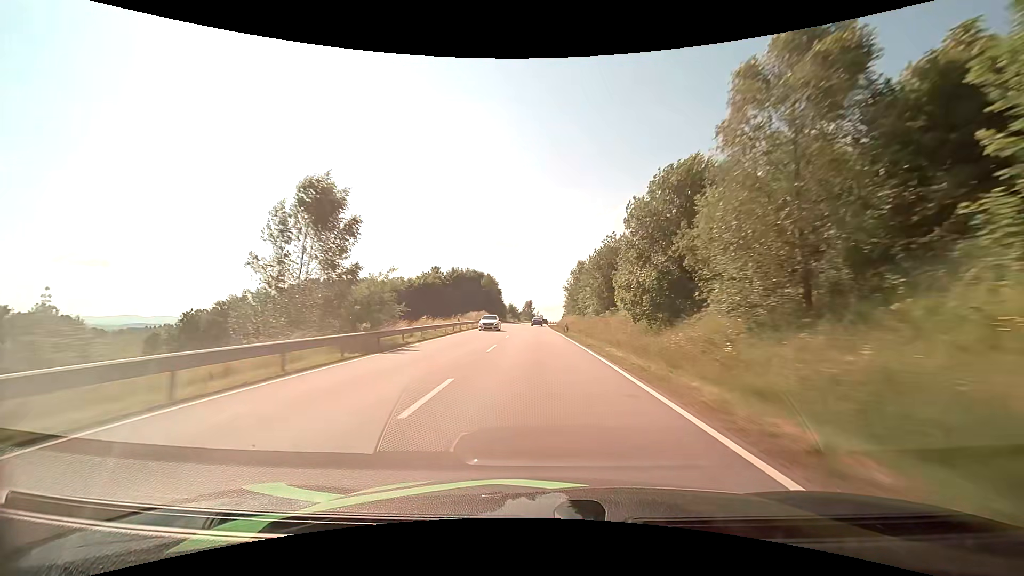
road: primary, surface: asphalt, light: Day
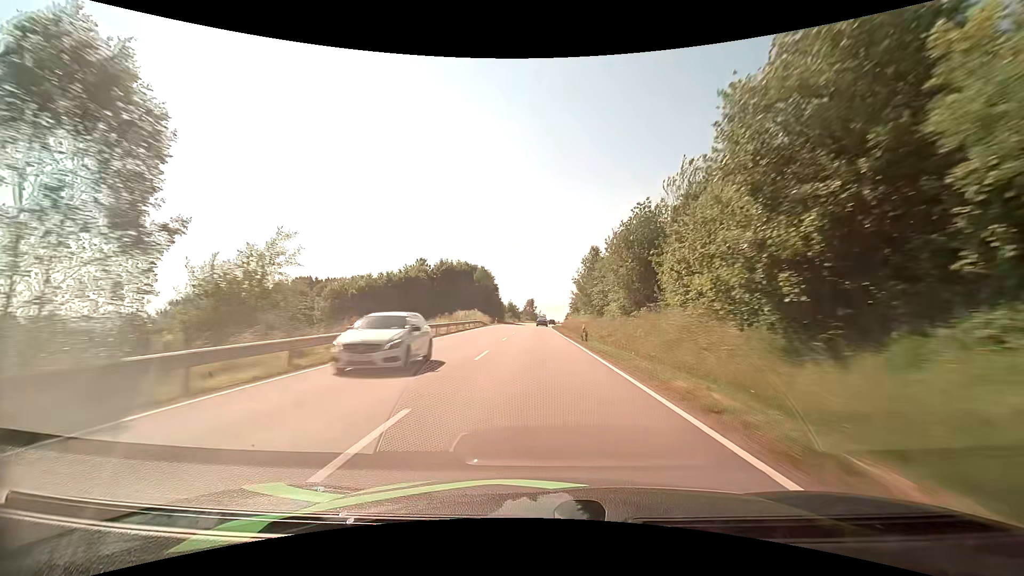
(-0.1, +15.7) m; 0°
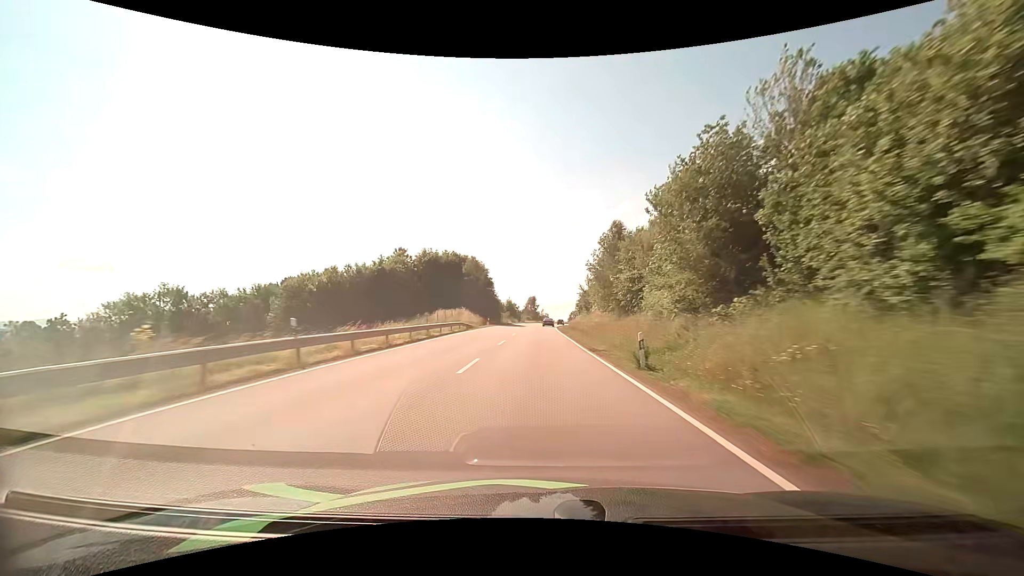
(0.0, +15.5) m; 0°
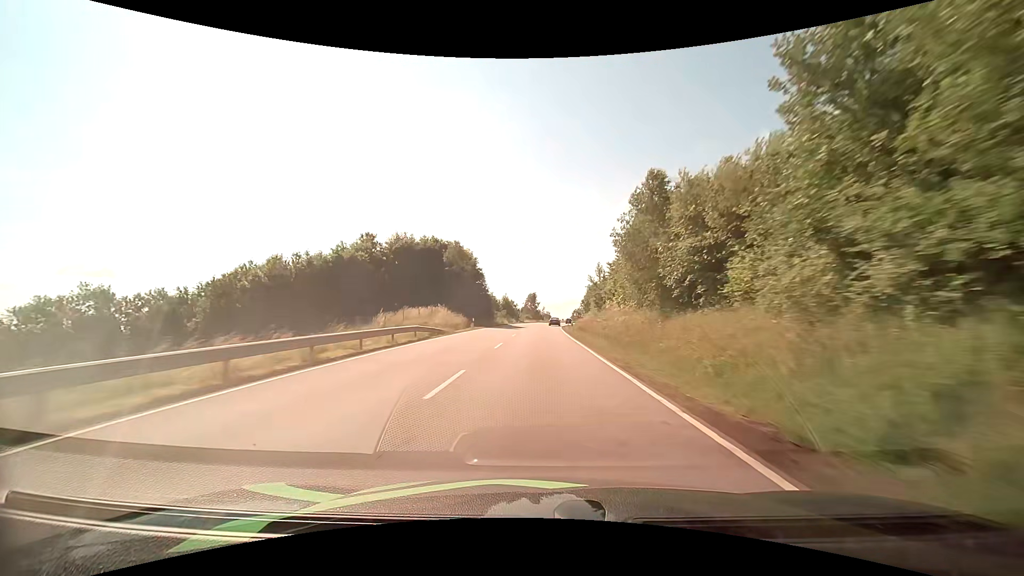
(0.0, +15.5) m; 0°
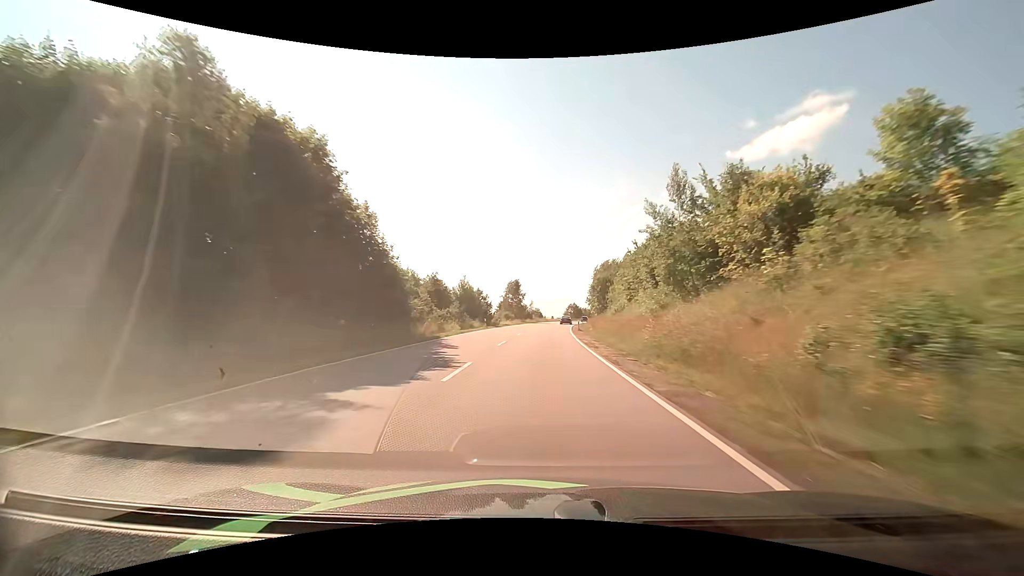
(+0.5, +46.0) m; +1°
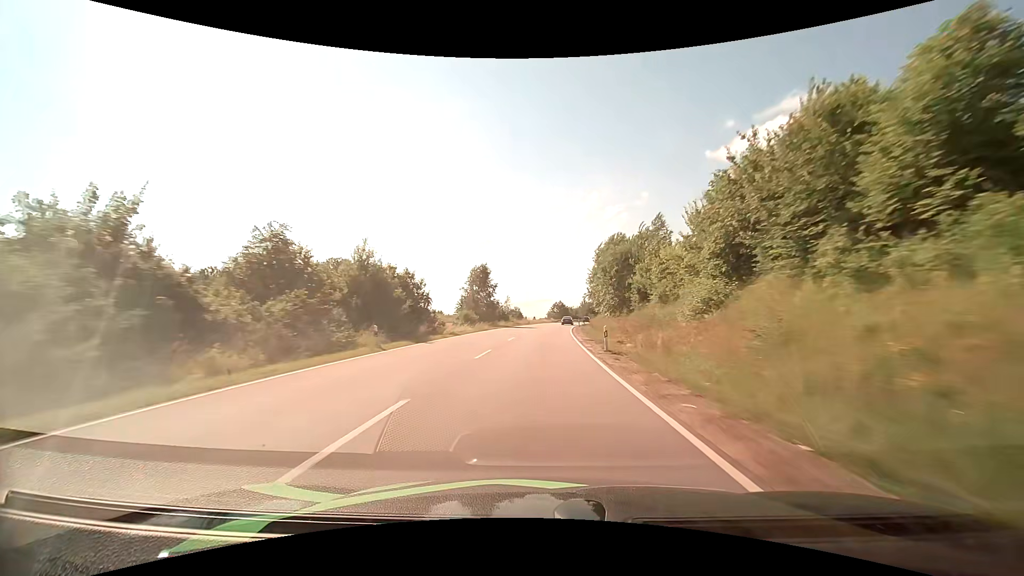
(+0.5, +30.3) m; +2°
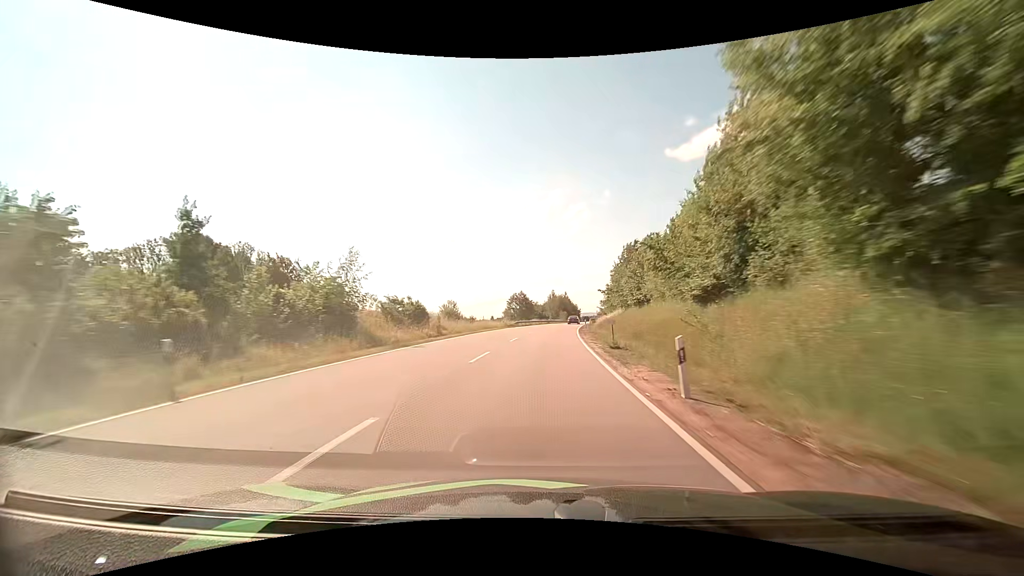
(+2.2, +61.6) m; +4°
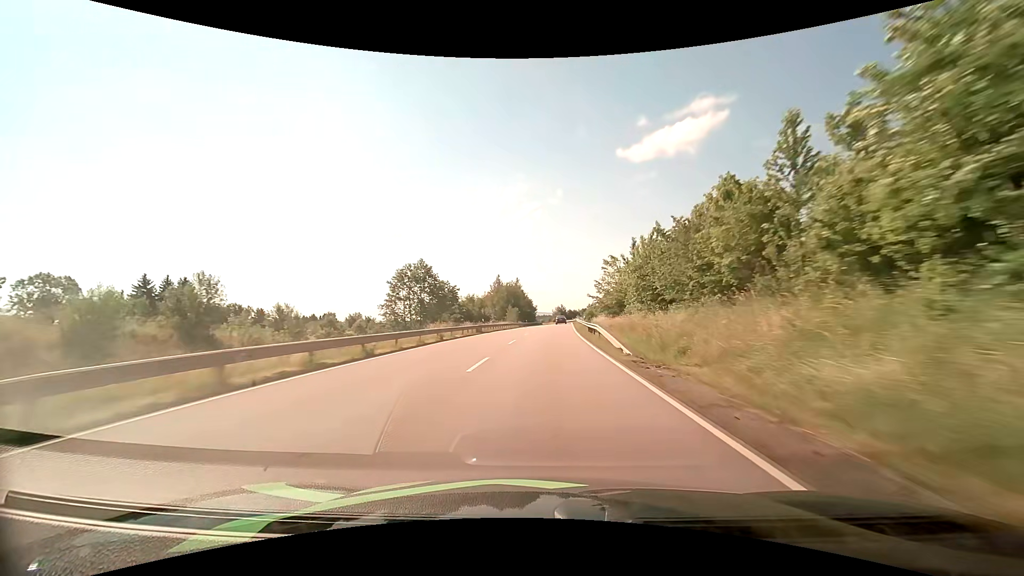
(+2.8, +62.5) m; +5°
(0, +10) (0, +20) (+1, +30) (+1, +40) (+2, +50) (+2, +60) (+3, +70) (+3, +80) (+4, +90) (+5, +100) m
